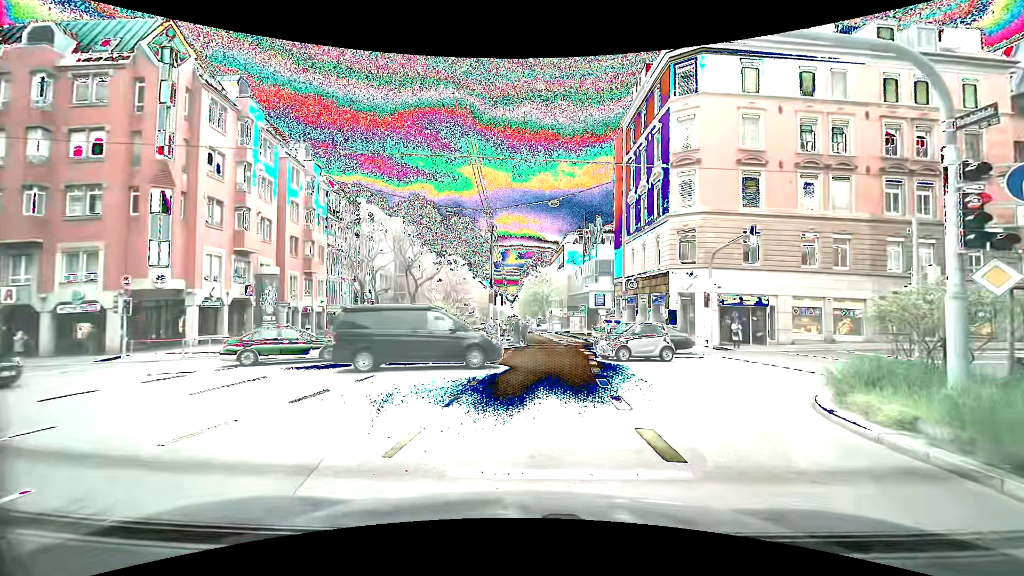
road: secondary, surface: asphalt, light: Day
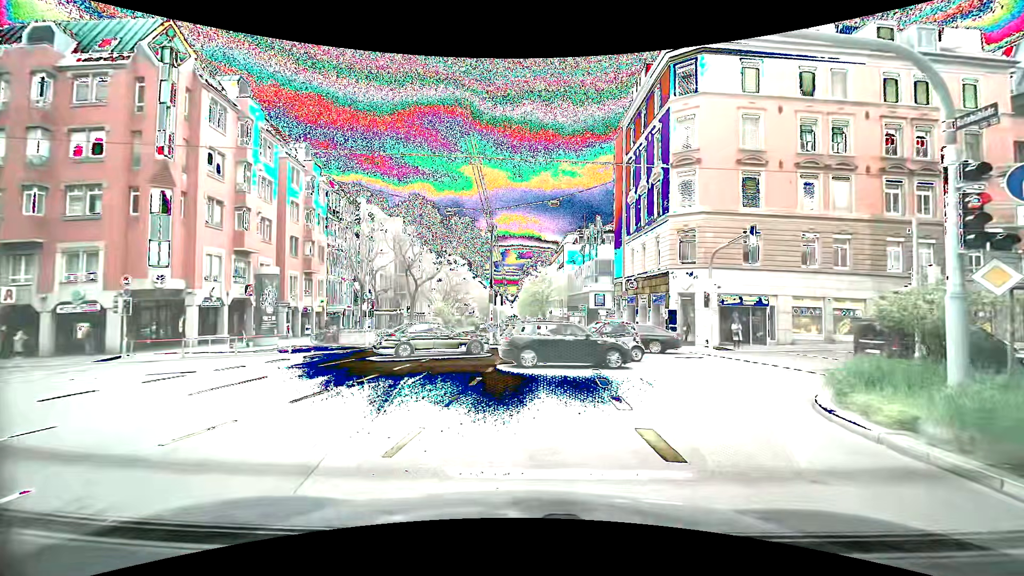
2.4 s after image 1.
(0.0, 0.0) m; 0°
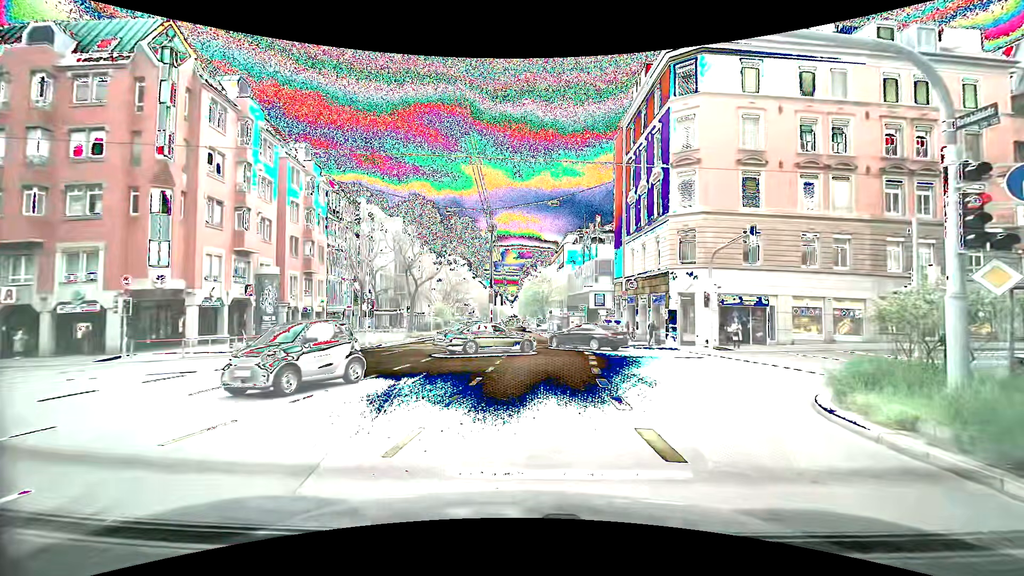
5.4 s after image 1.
(0.0, 0.0) m; 0°
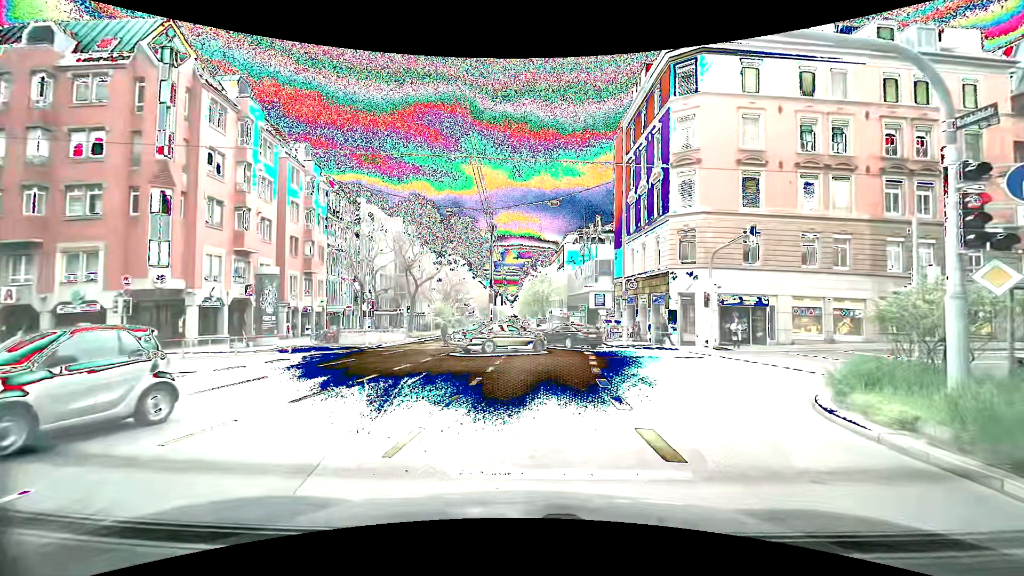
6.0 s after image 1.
(0.0, 0.0) m; 0°
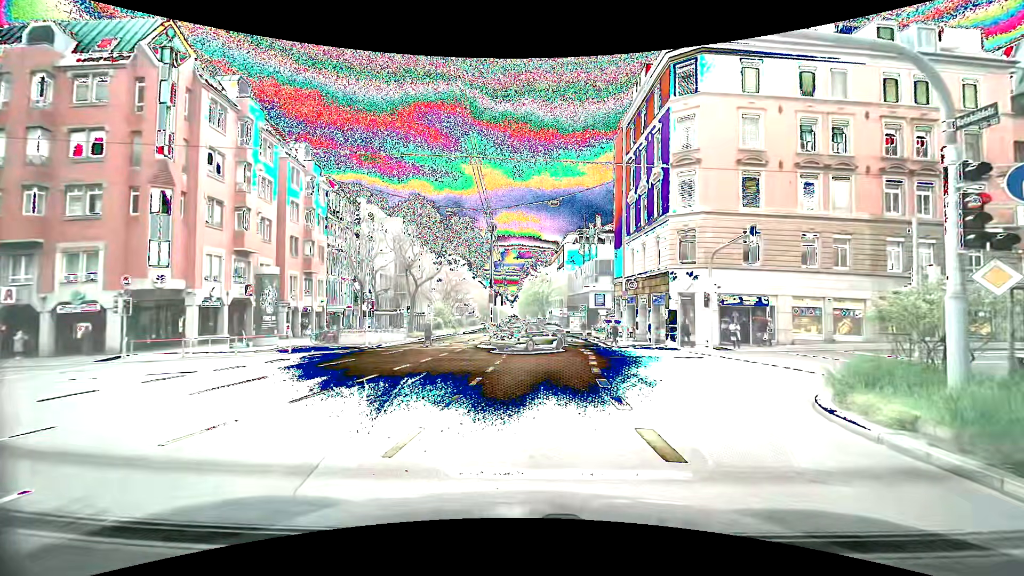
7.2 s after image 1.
(0.0, 0.0) m; 0°
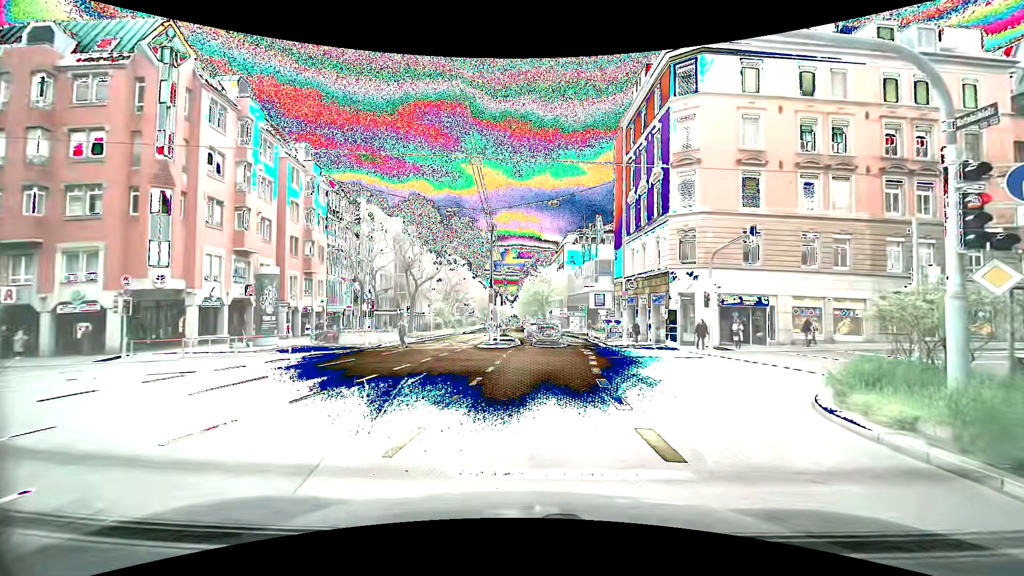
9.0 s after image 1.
(0.0, 0.0) m; 0°
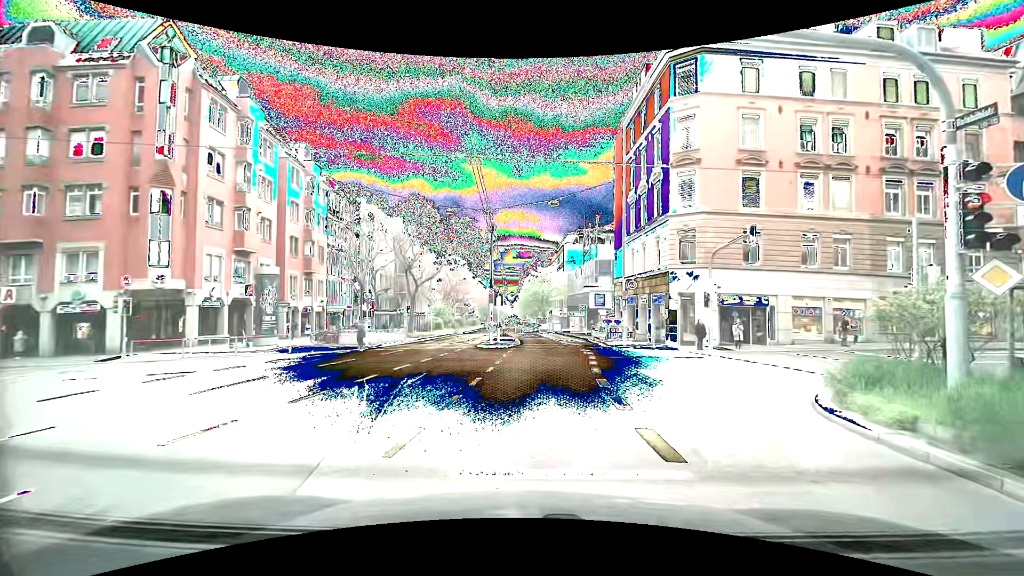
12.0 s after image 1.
(0.0, 0.0) m; 0°
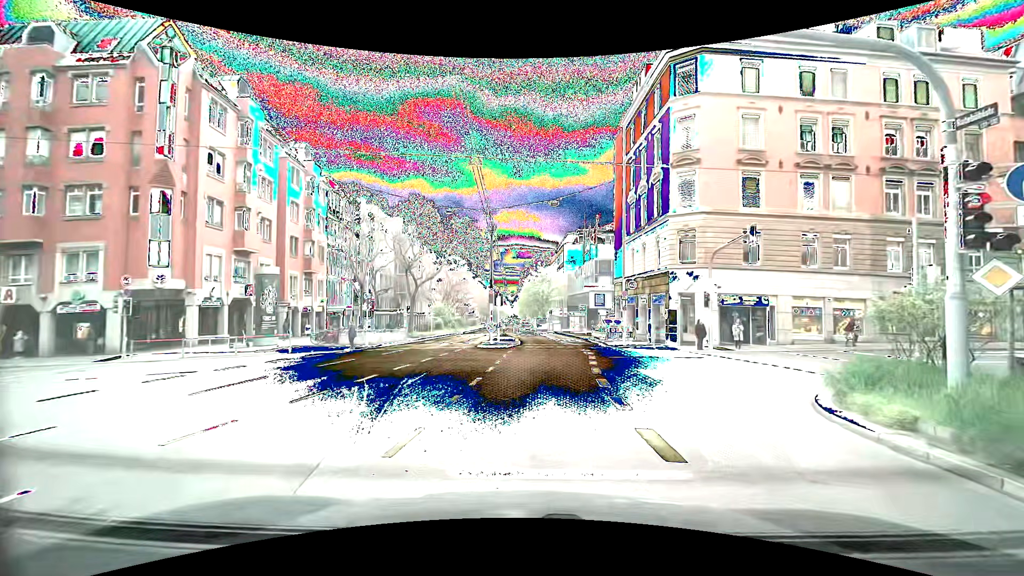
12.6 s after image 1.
(0.0, 0.0) m; 0°
(-1, +10) (-1, +20) (-2, +30) (-3, +40) (-4, +50) (-5, +60) (-7, +70) (-8, +80) (-9, +89) (-11, +99) m
